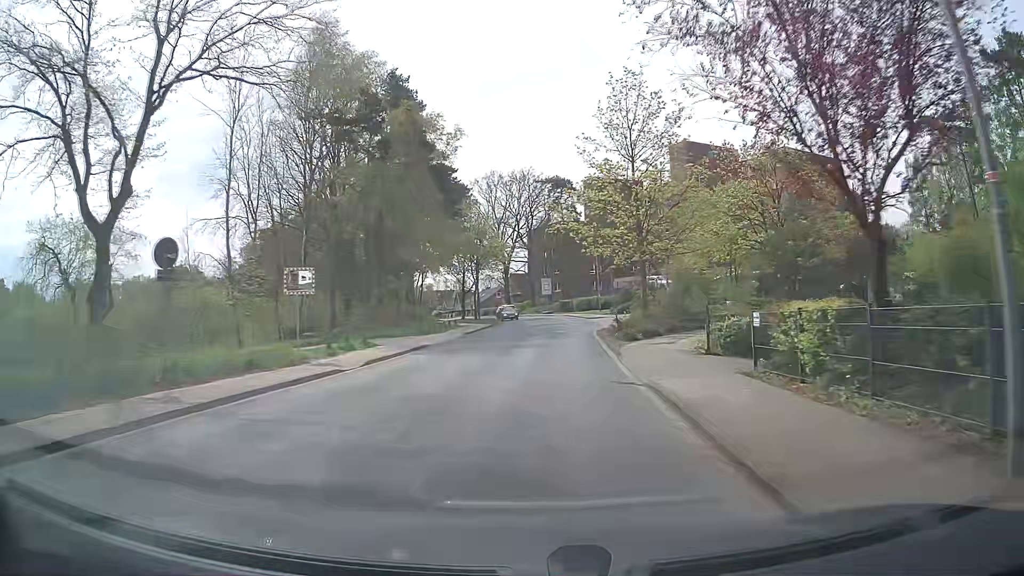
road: tertiary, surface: asphalt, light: Day
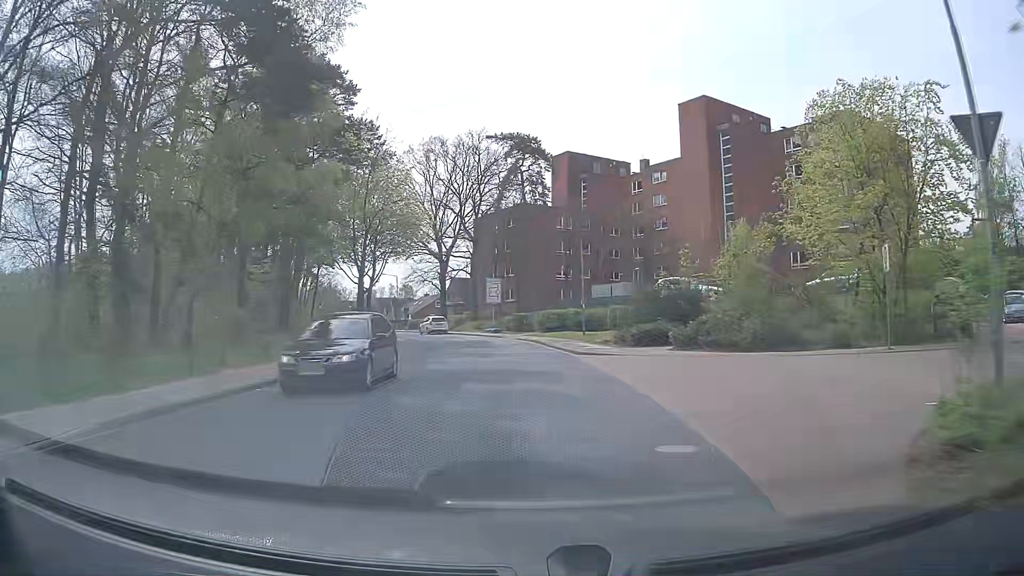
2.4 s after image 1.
(+1.1, +28.9) m; +3°
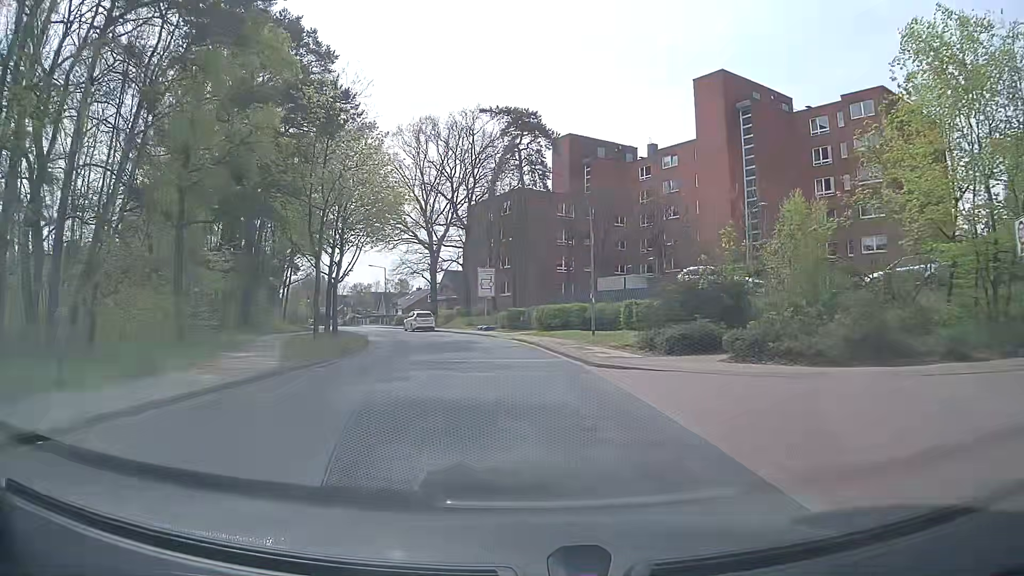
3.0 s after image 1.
(+0.1, +6.8) m; +1°
(0, +10) (-1, +20) (-3, +30) (-6, +39) (-10, +48) (-14, +57) (-18, +67) (-21, +76) (-25, +86) (-29, +95) m
